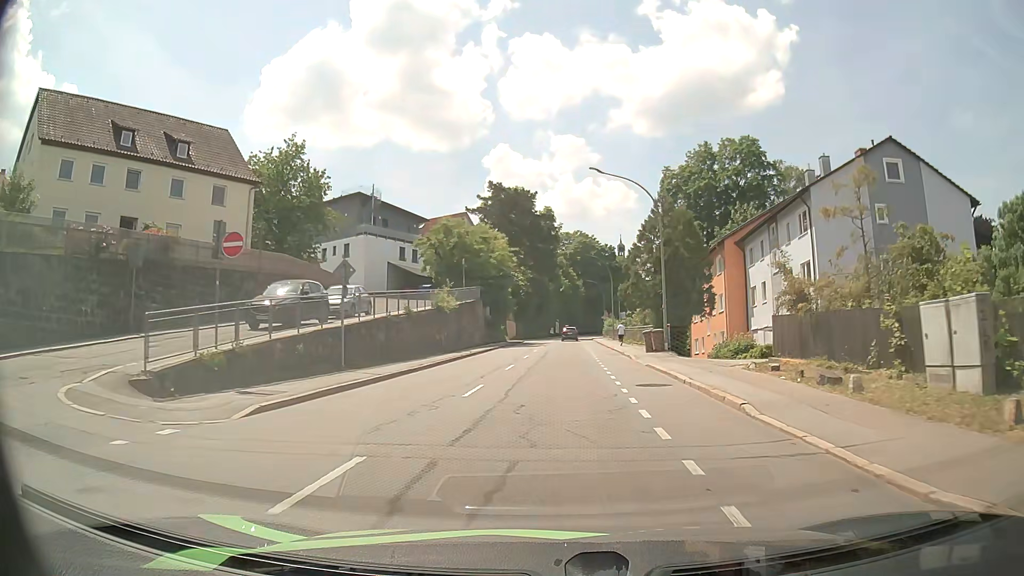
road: tertiary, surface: asphalt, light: Day
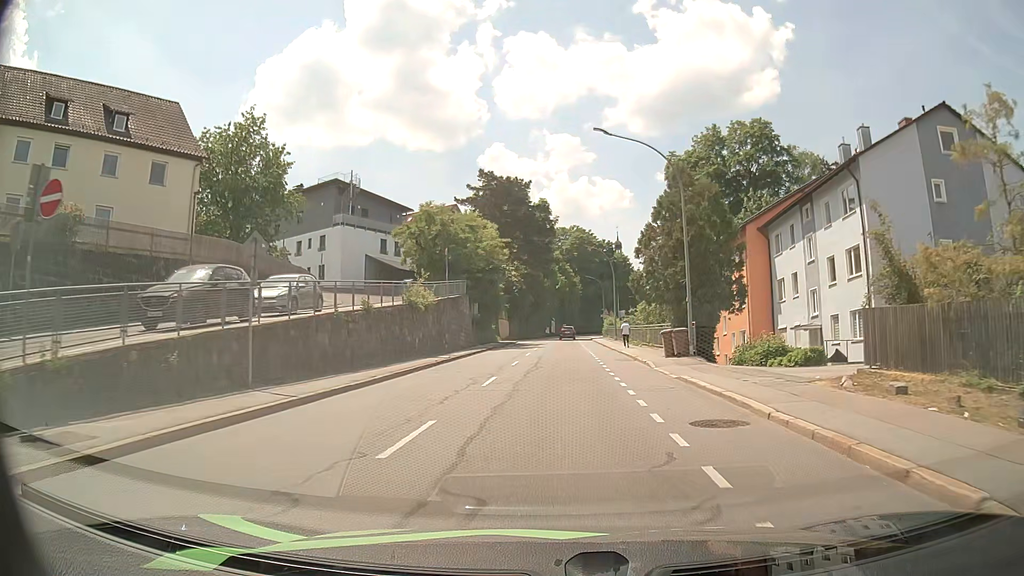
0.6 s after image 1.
(0.0, +6.6) m; 0°
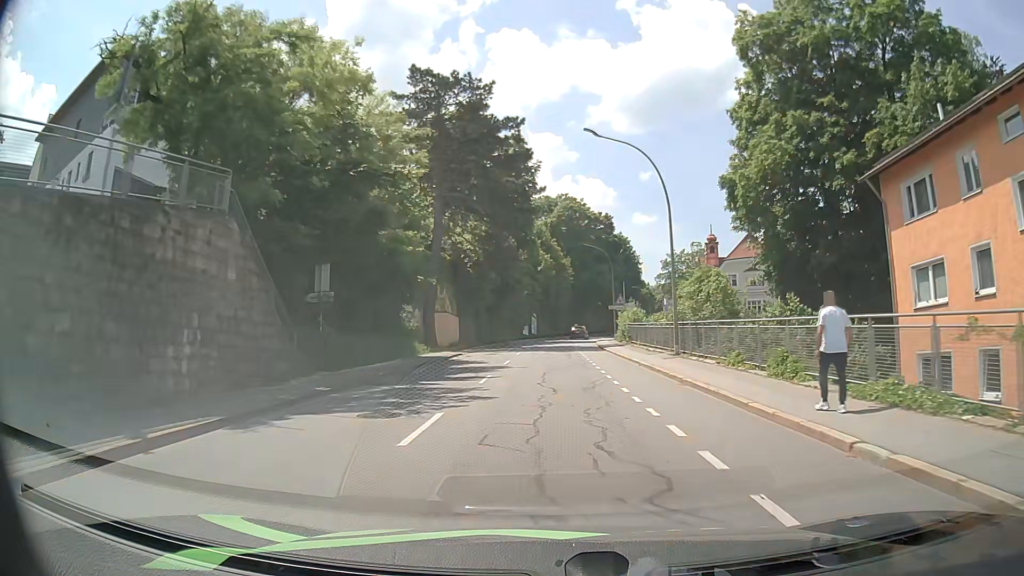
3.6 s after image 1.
(+0.6, +35.6) m; +2°
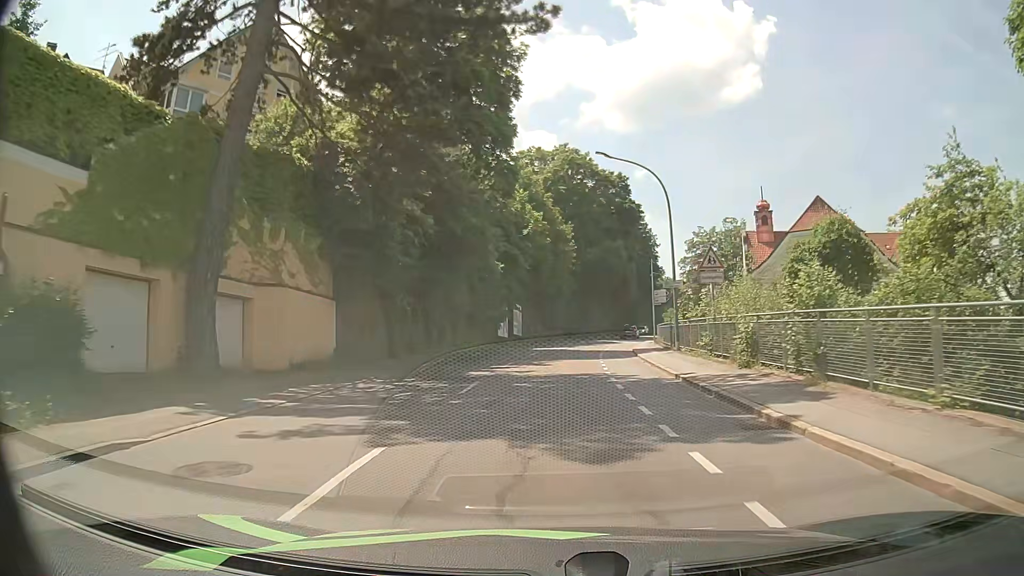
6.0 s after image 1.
(-0.1, +30.5) m; 0°
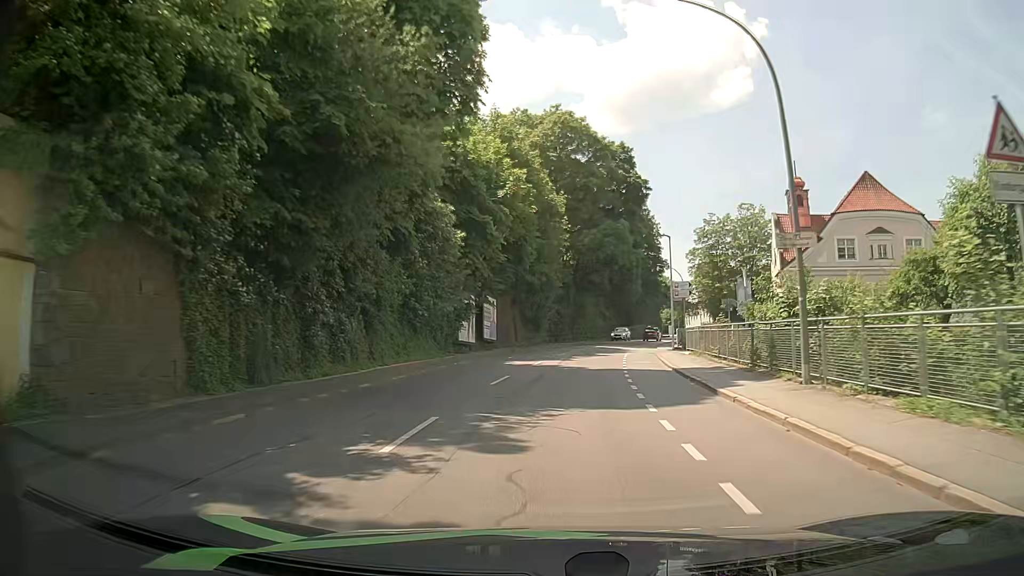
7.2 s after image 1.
(0.0, +15.4) m; +1°
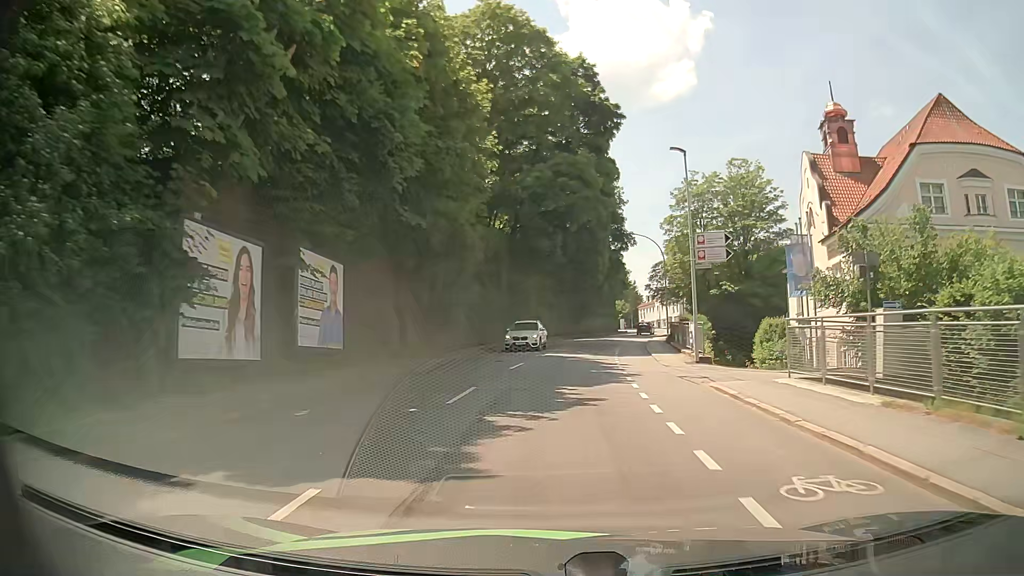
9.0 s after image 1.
(+0.8, +22.7) m; +4°
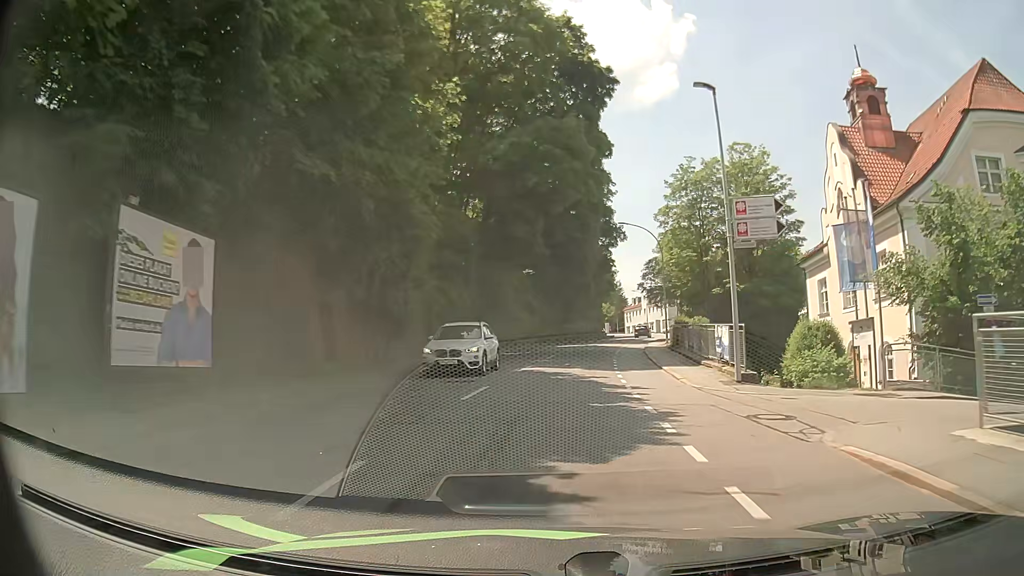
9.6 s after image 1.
(+0.1, +7.6) m; +2°
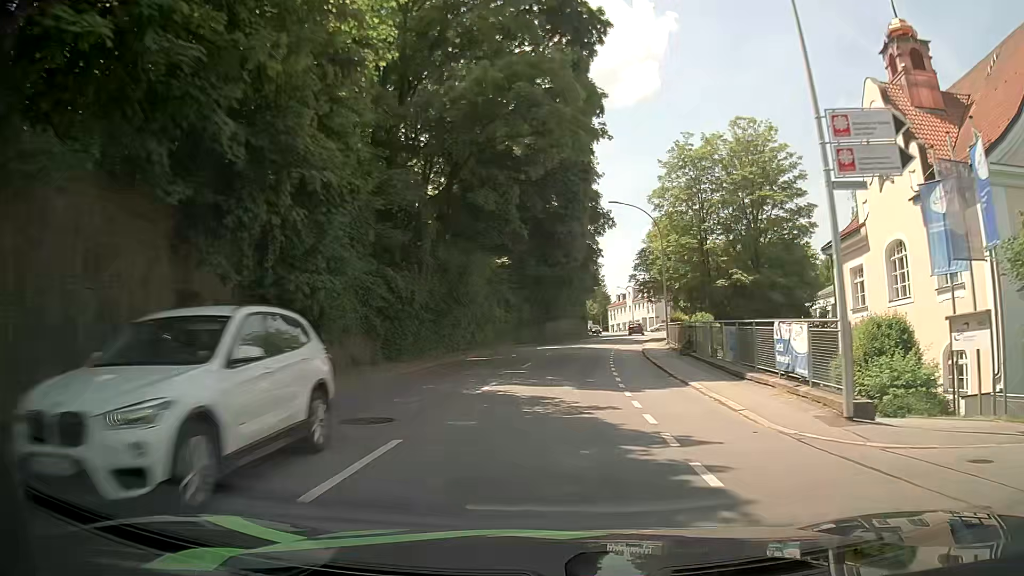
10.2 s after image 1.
(+0.1, +7.6) m; +1°
(0, +10) (+1, +20) (+2, +30) (+3, +40) (+4, +50) (+6, +60) (+8, +69) (+10, +79) (+11, +89) (+13, +99) m
